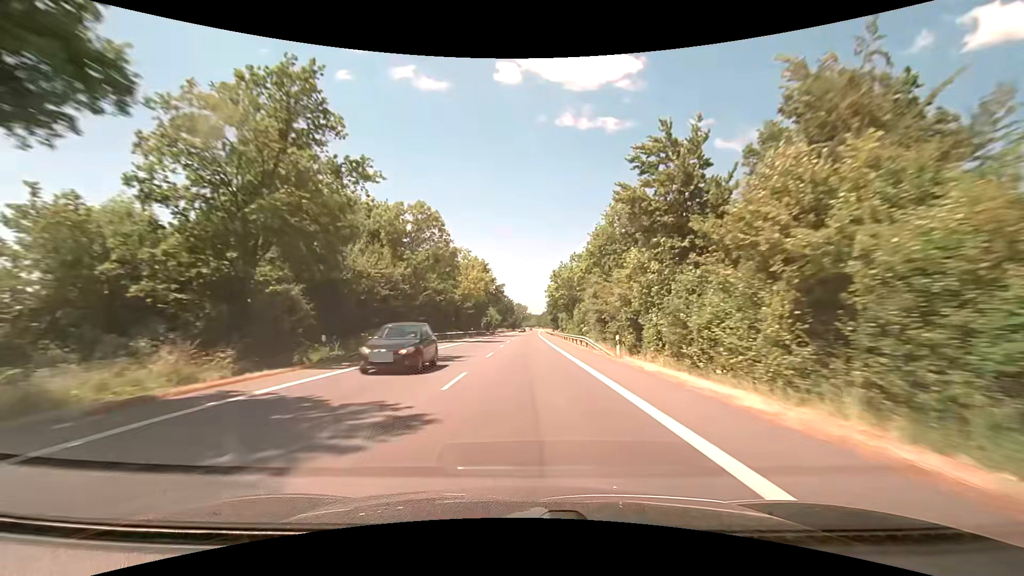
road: primary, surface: asphalt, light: Day
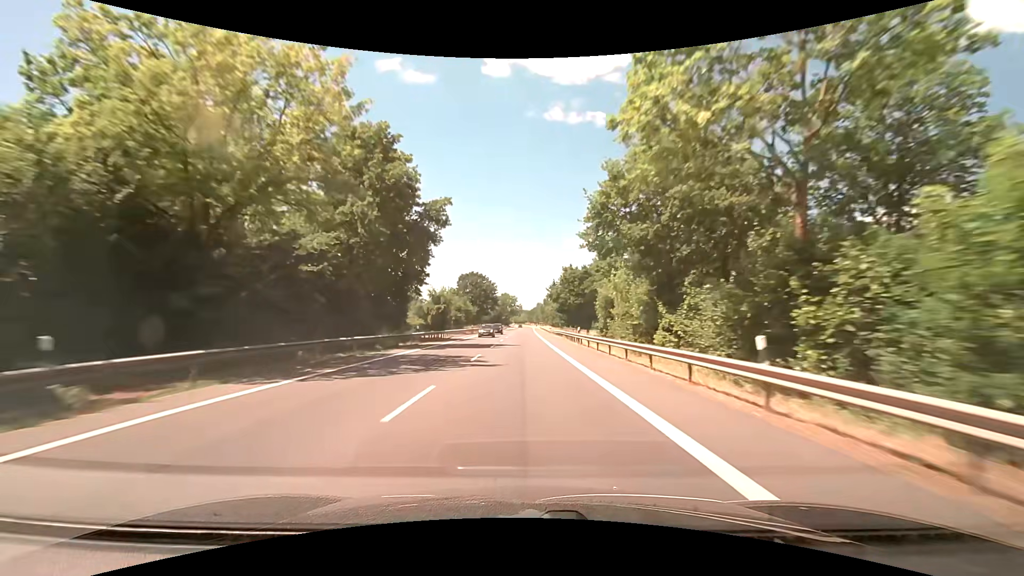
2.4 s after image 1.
(+0.7, +64.0) m; +1°
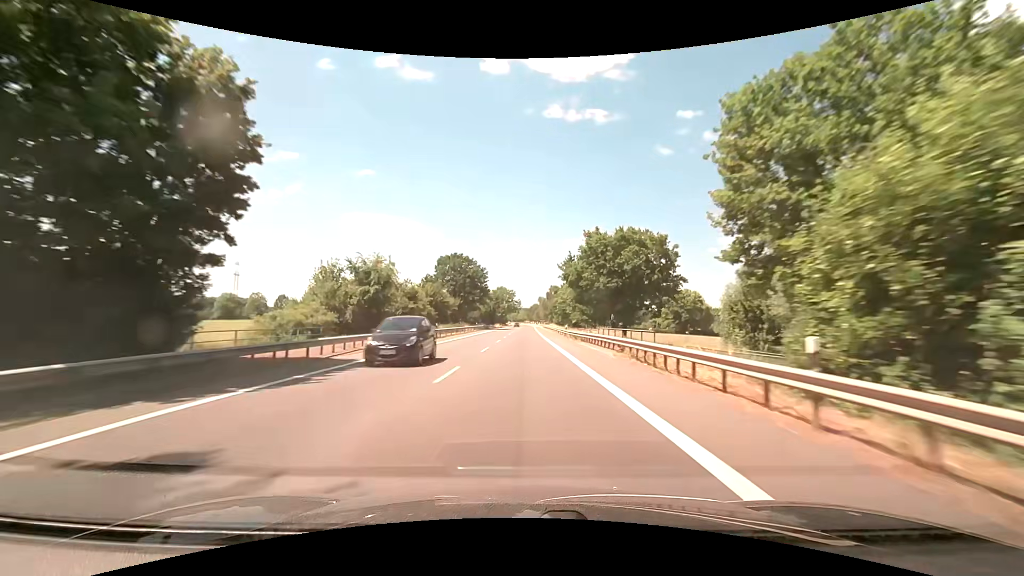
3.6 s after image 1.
(+0.2, +31.8) m; 0°
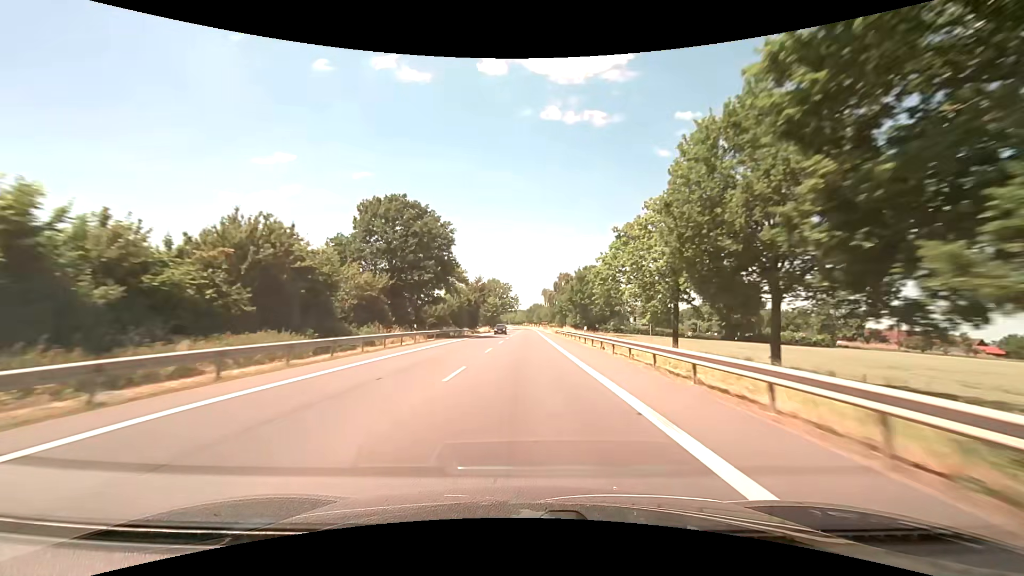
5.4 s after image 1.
(+0.3, +47.5) m; 0°
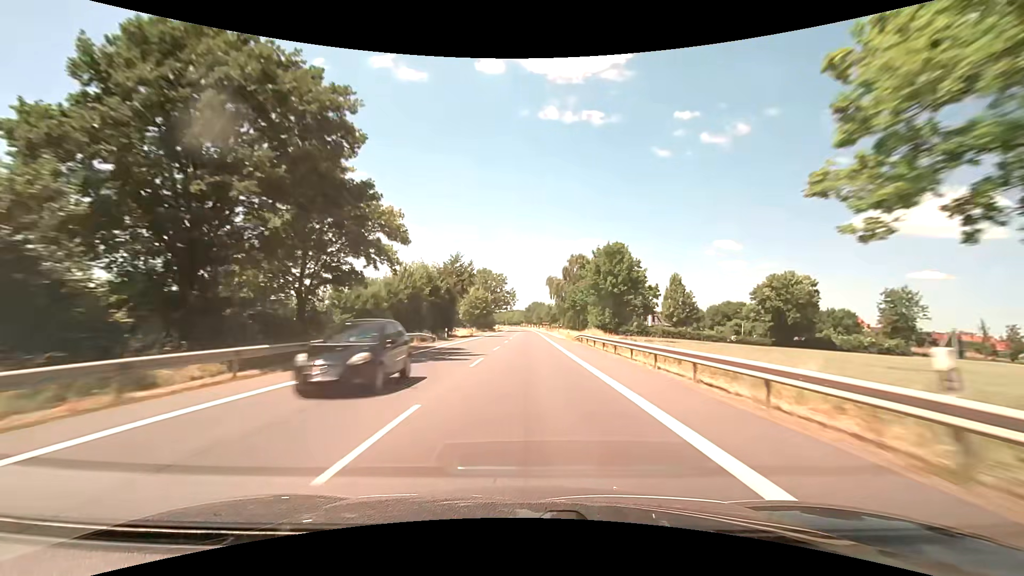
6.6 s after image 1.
(0.0, +31.6) m; 0°
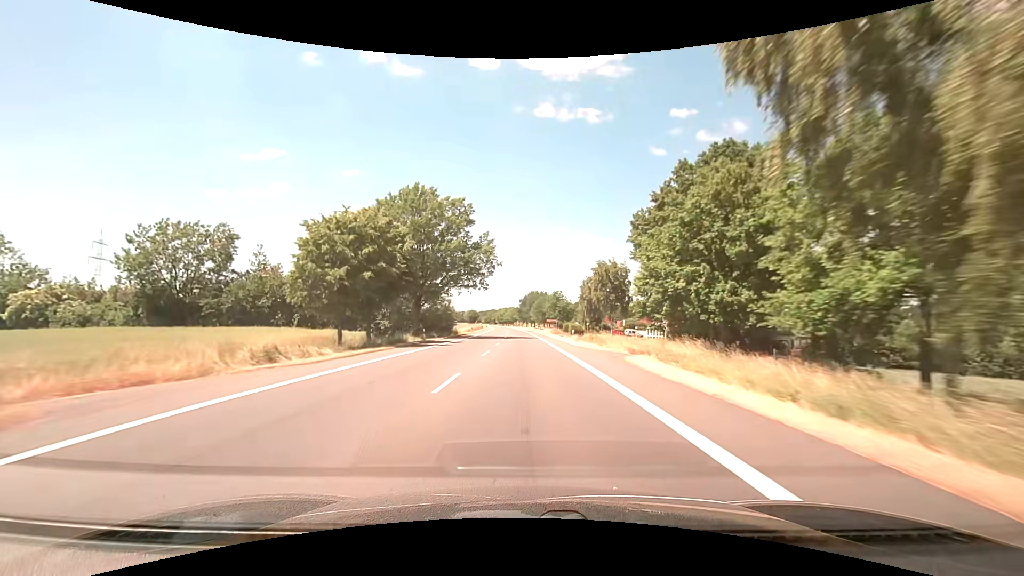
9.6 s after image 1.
(+0.7, +78.9) m; +1°
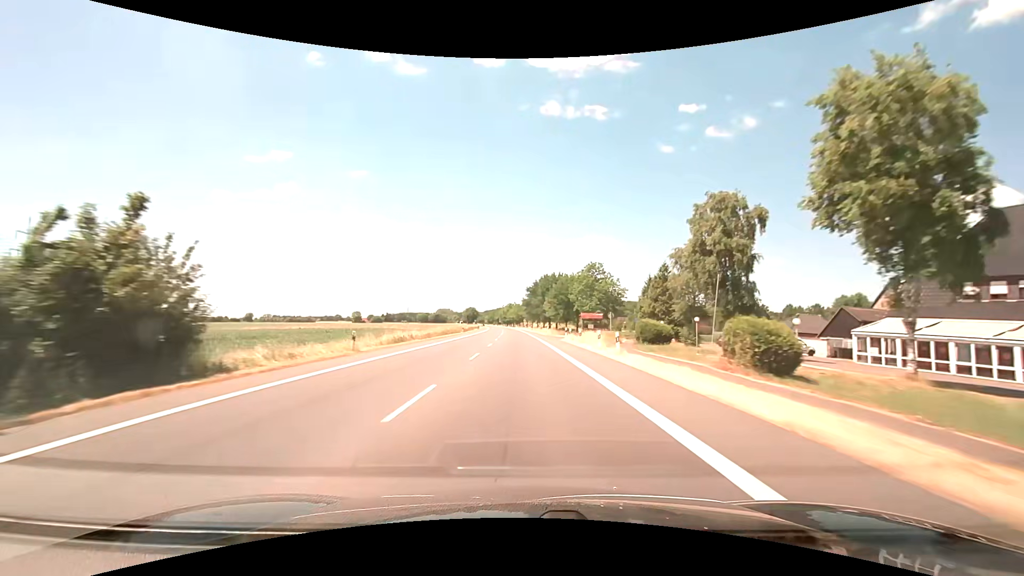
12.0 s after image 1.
(-0.3, +63.2) m; -1°
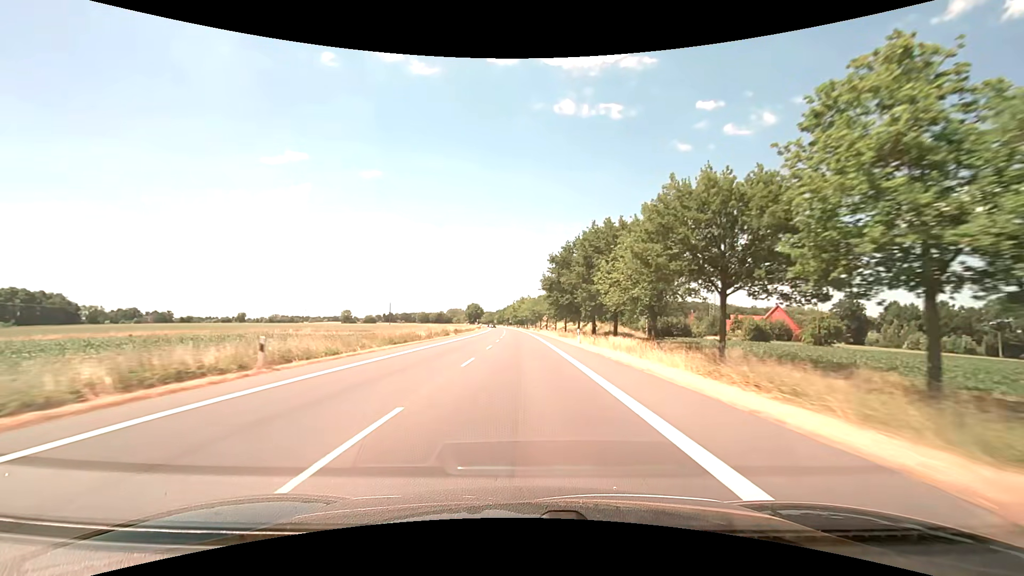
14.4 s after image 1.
(-0.8, +63.1) m; -2°
(0, +10) (0, +20) (0, +30) (0, +40) (-1, +50) (-1, +60) (-1, +70) (-1, +80) (-1, +90) (-2, +100) m
